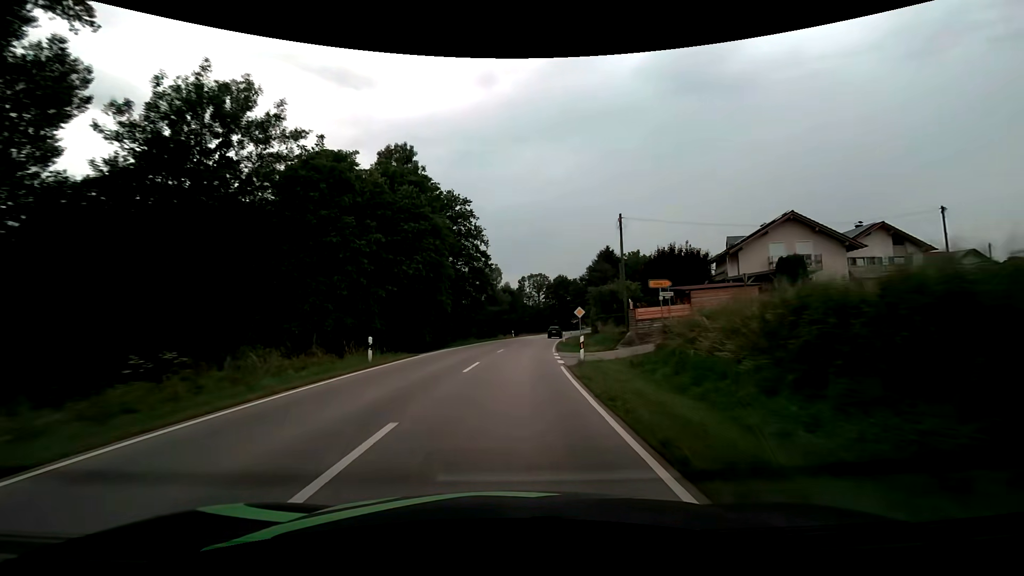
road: secondary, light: Day
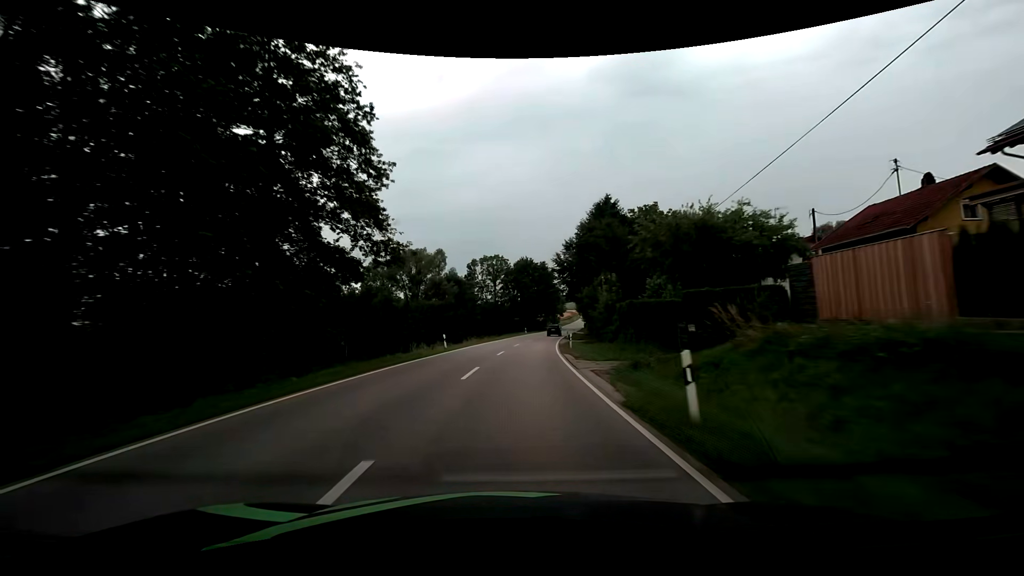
(+1.6, +37.7) m; +5°
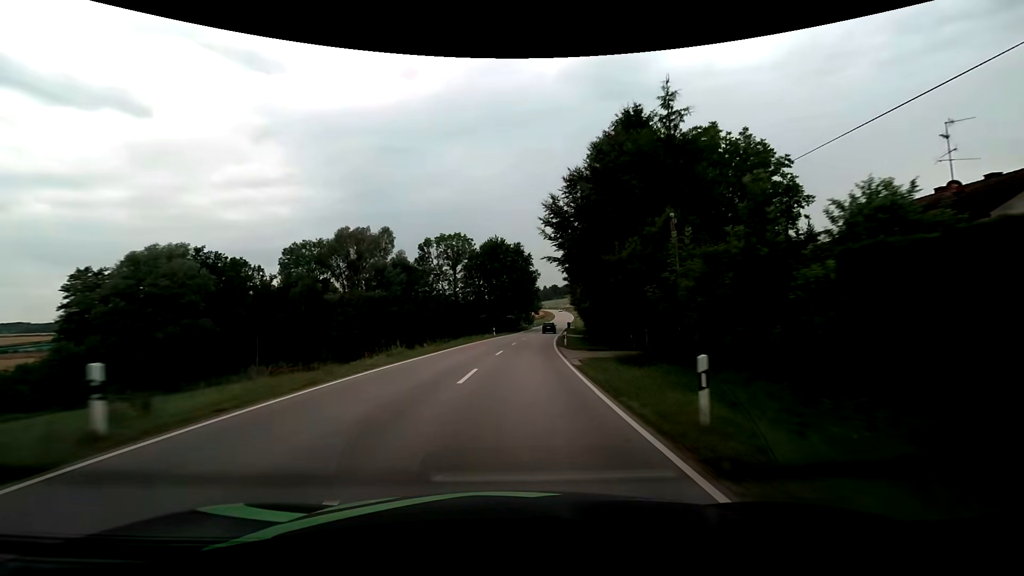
(+0.9, +25.1) m; +3°
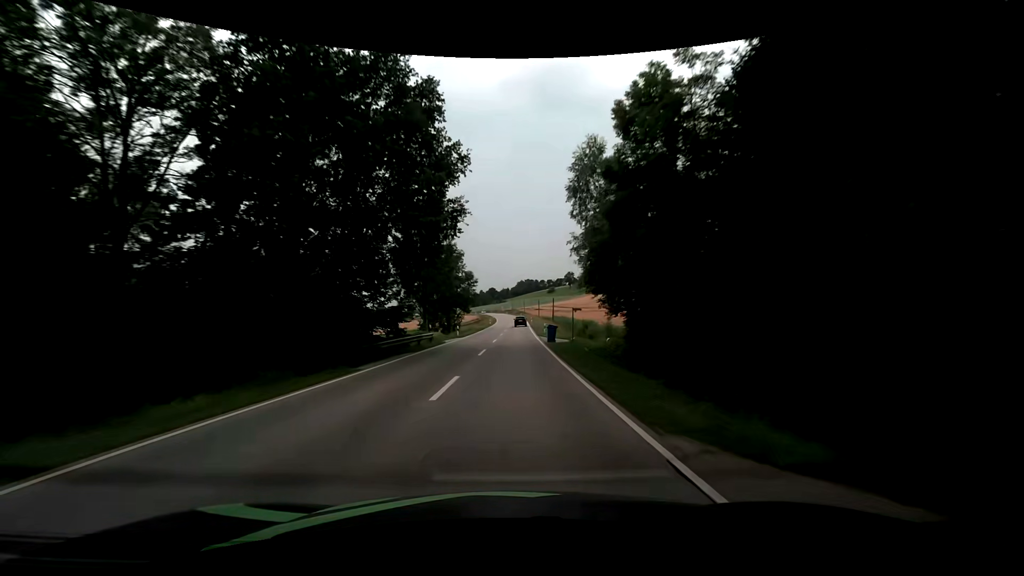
(+4.9, +62.5) m; +8°
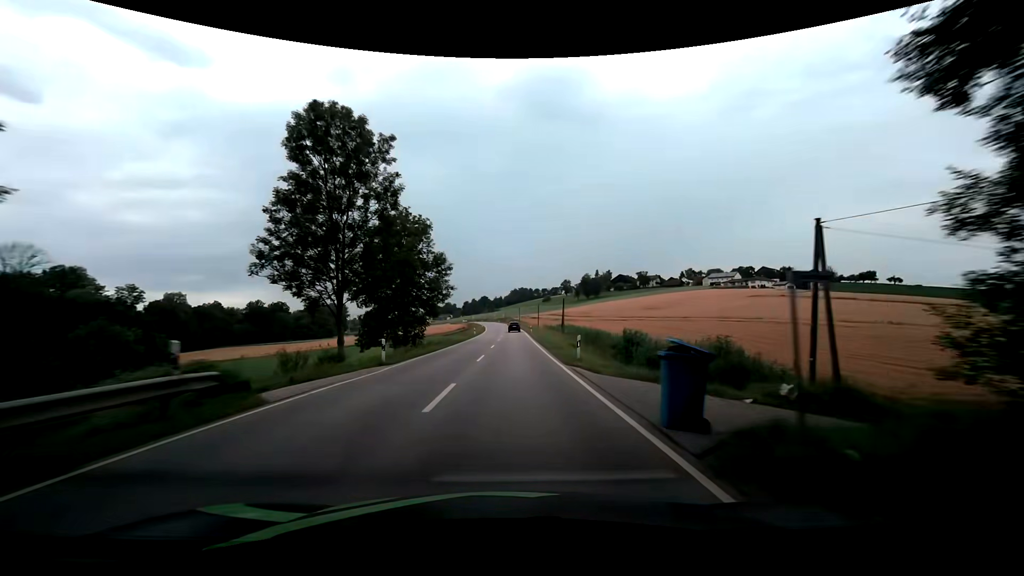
(+0.1, +25.0) m; 0°
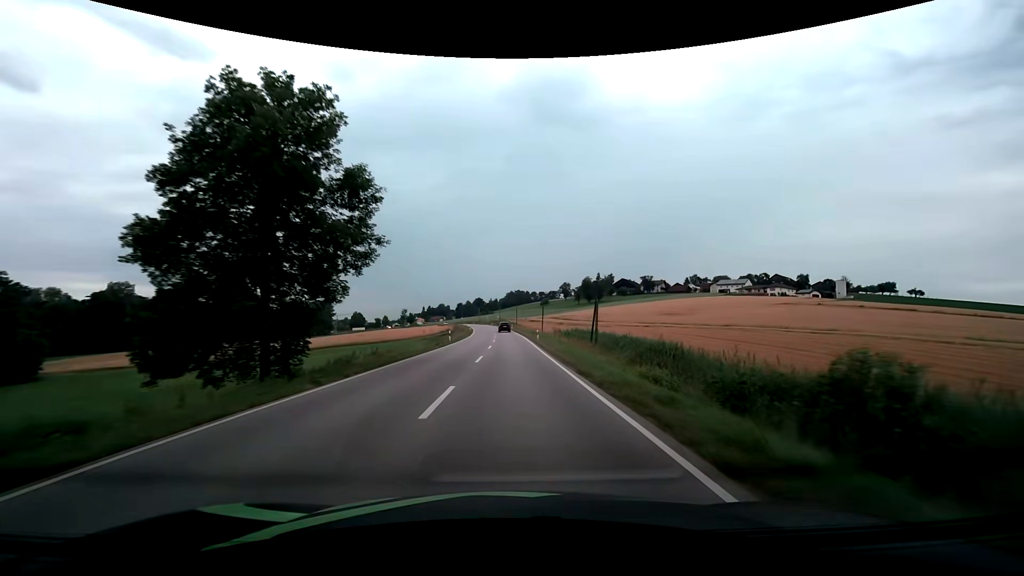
(+0.1, +24.8) m; 0°
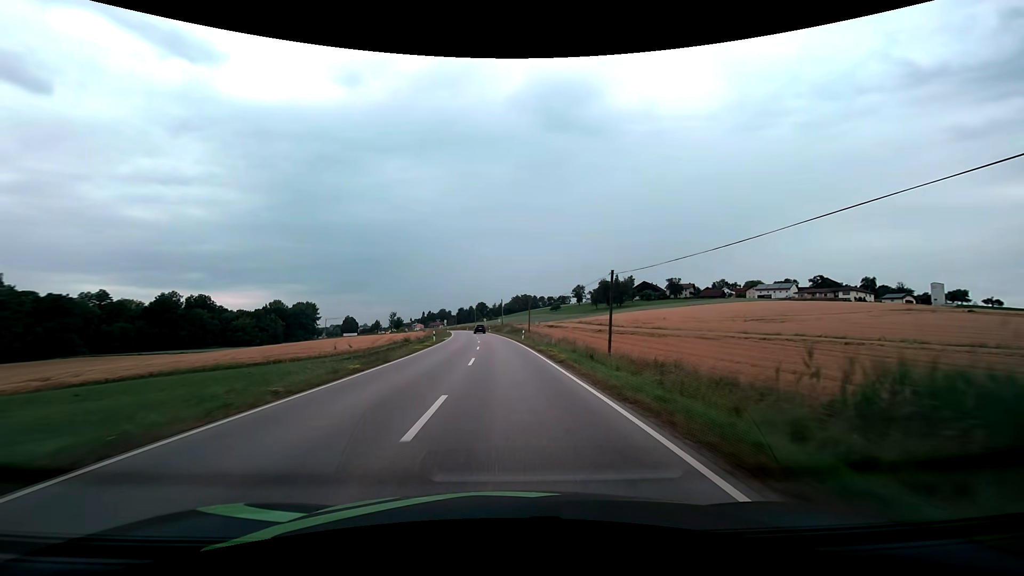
(+0.2, +49.4) m; 0°
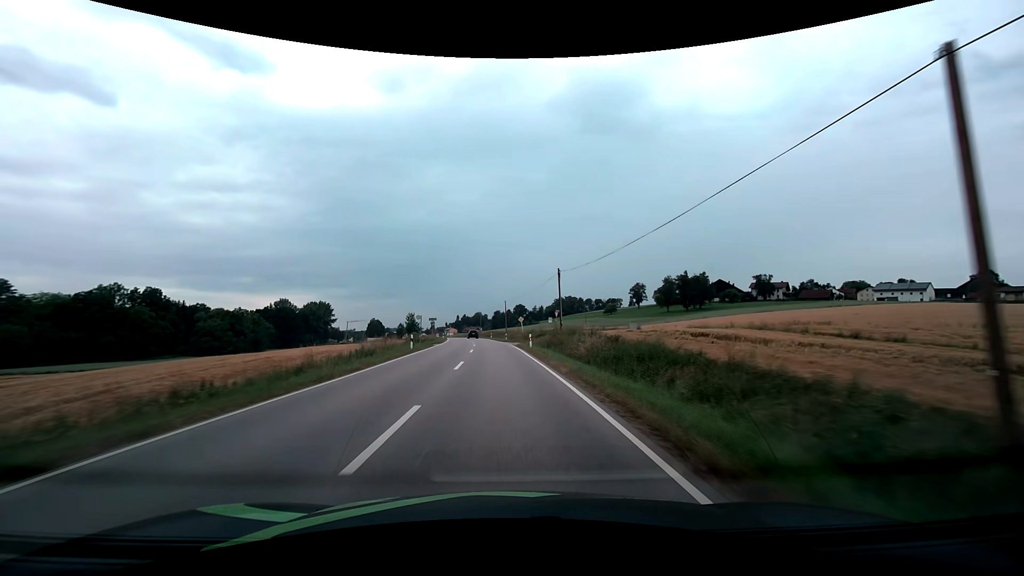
(-2.1, +61.6) m; -4°
(0, +10) (0, +20) (-1, +30) (-1, +40) (-2, +50) (-3, +60) (-4, +70) (-5, +80) (-6, +90) (-7, +100) m
